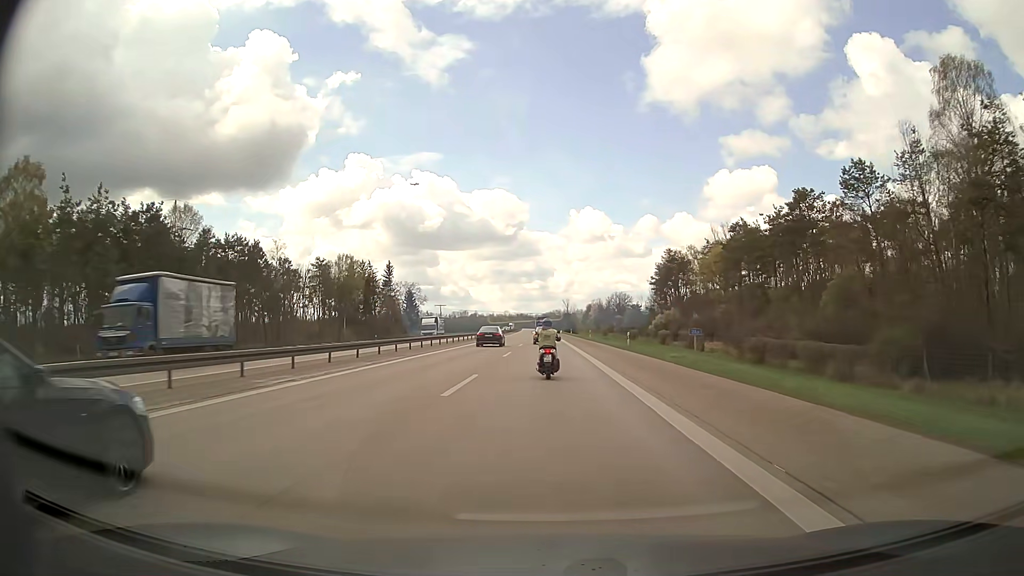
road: motorway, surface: asphalt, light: Day
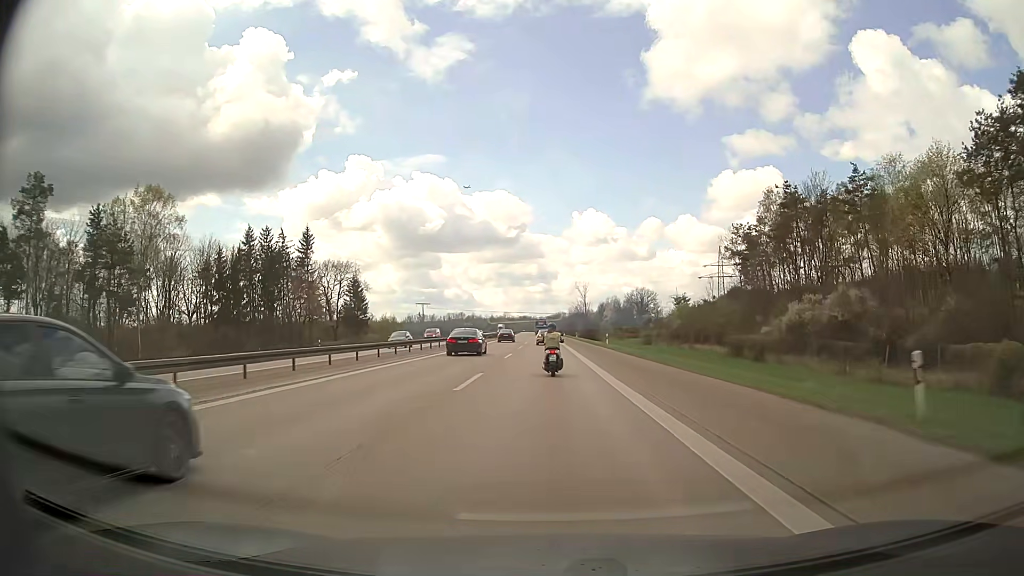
(-0.3, +71.9) m; 0°
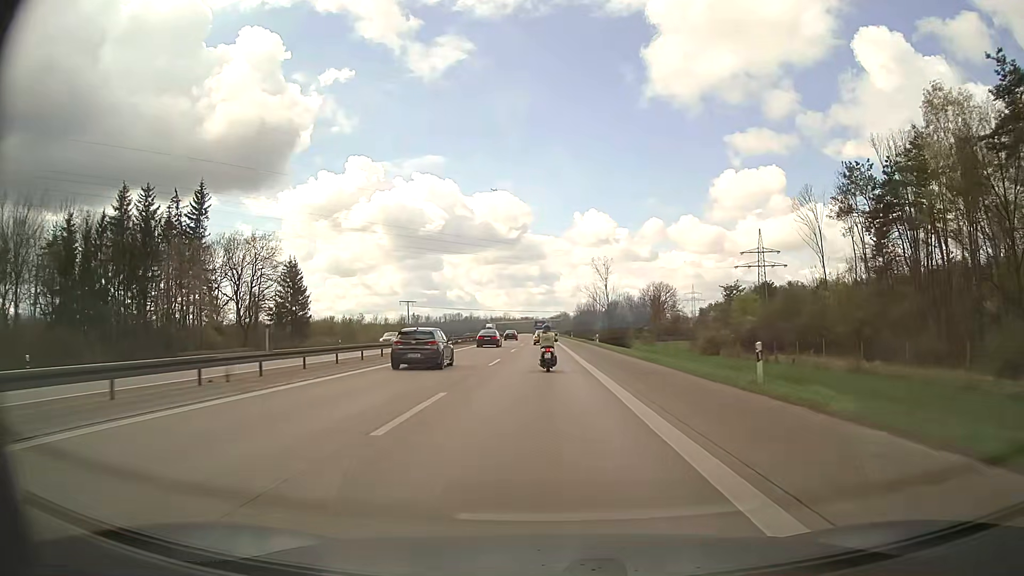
(0.0, +42.8) m; 0°
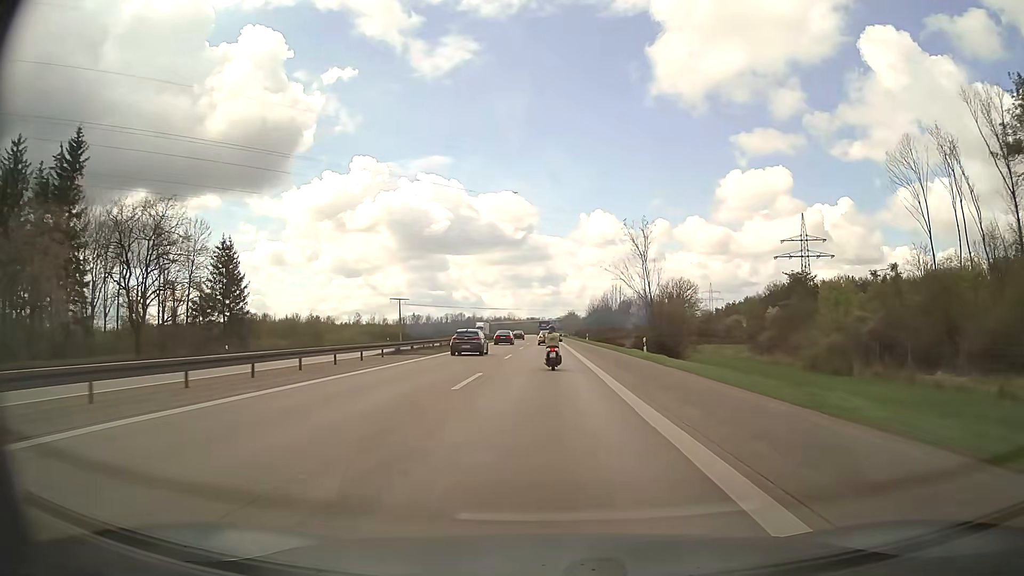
(-0.2, +29.2) m; -1°
(0, +10) (0, +20) (0, +30) (0, +40) (0, +50) (0, +60) (0, +70) (-1, +80) (-1, +90) (-1, +100) m
